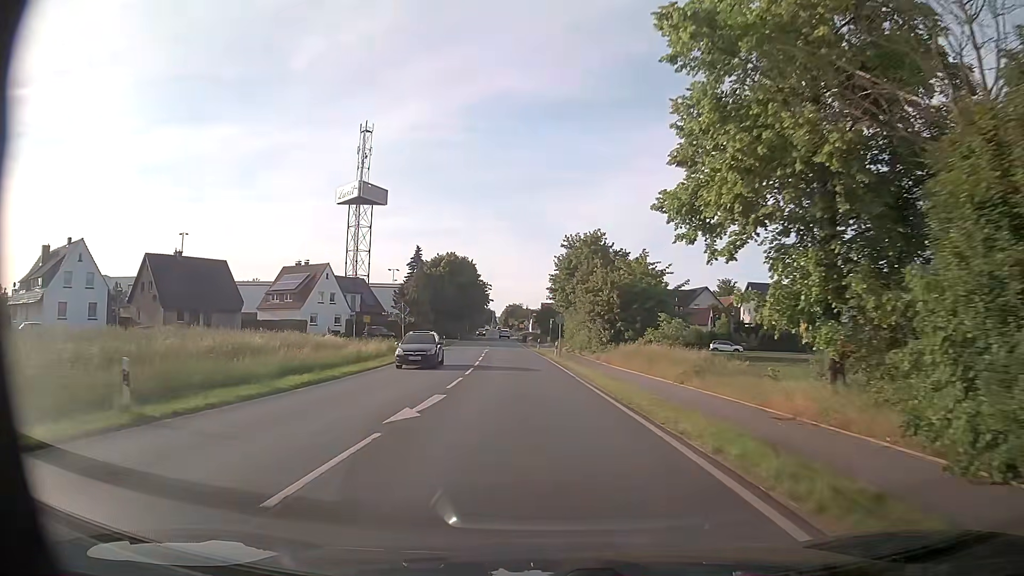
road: secondary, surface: asphalt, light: Day
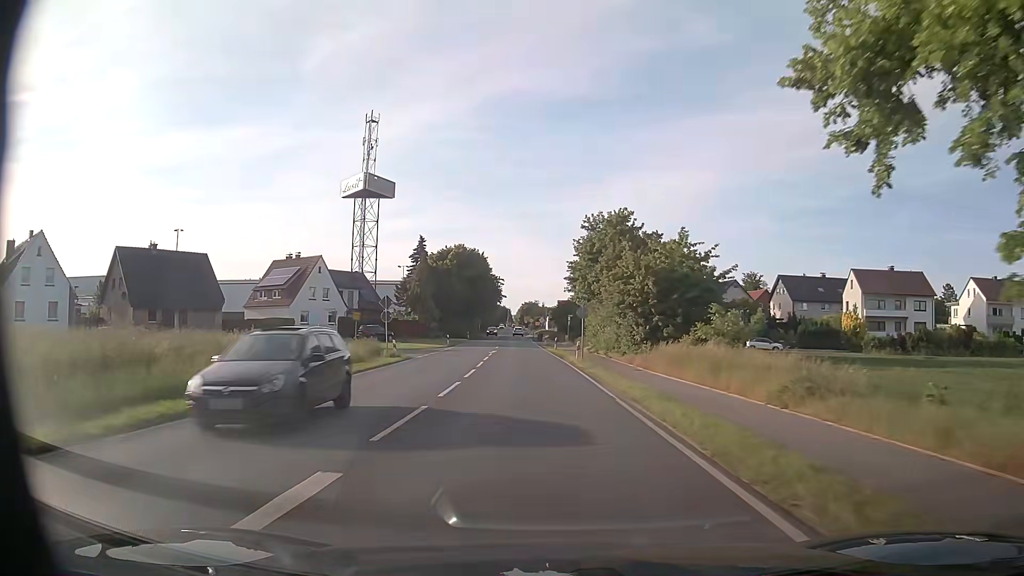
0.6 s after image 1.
(-0.1, +8.8) m; -1°
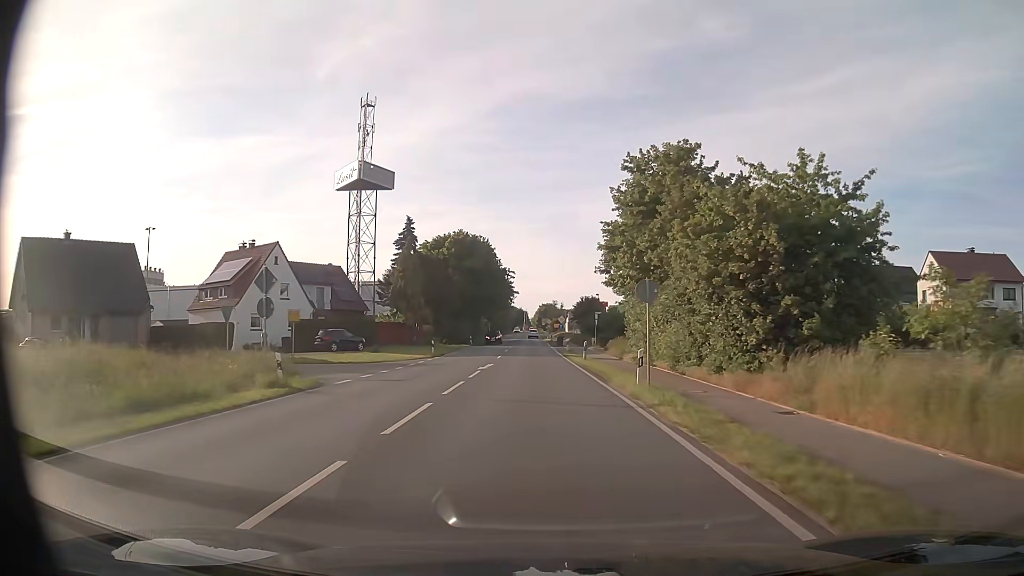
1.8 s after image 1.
(-0.3, +17.5) m; -2°
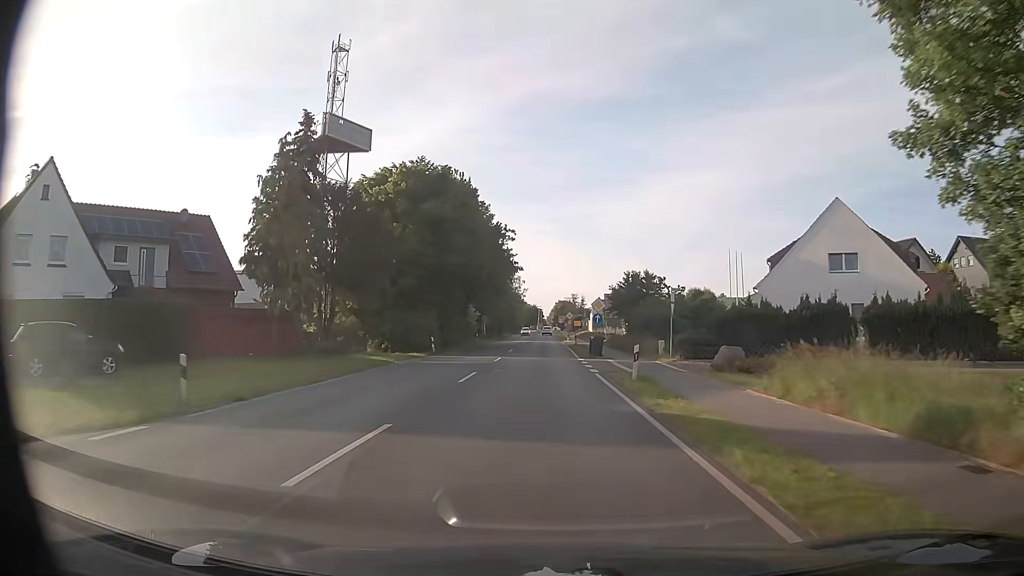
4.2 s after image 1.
(-0.5, +33.4) m; -2°
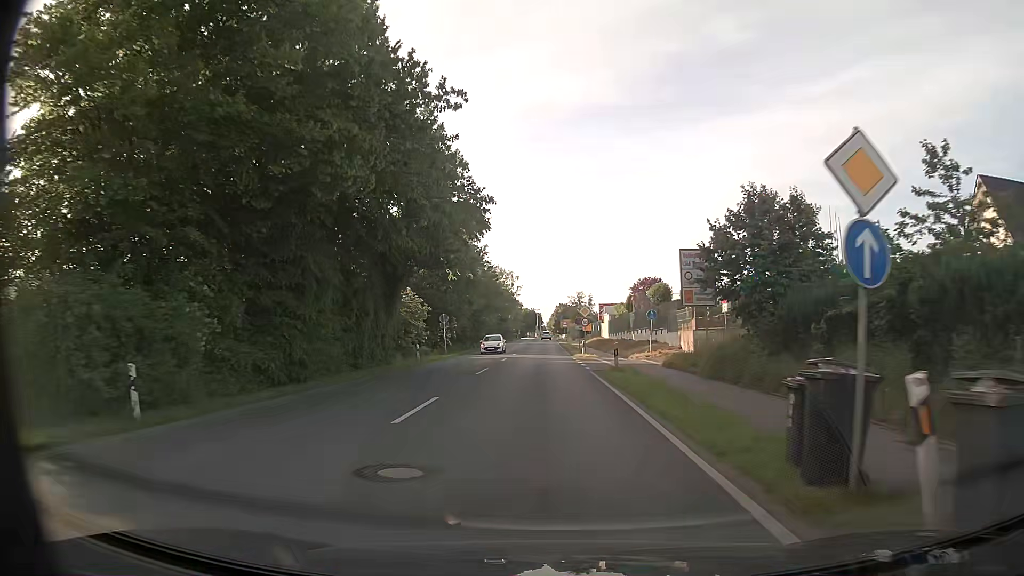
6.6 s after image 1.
(+0.1, +31.5) m; 0°
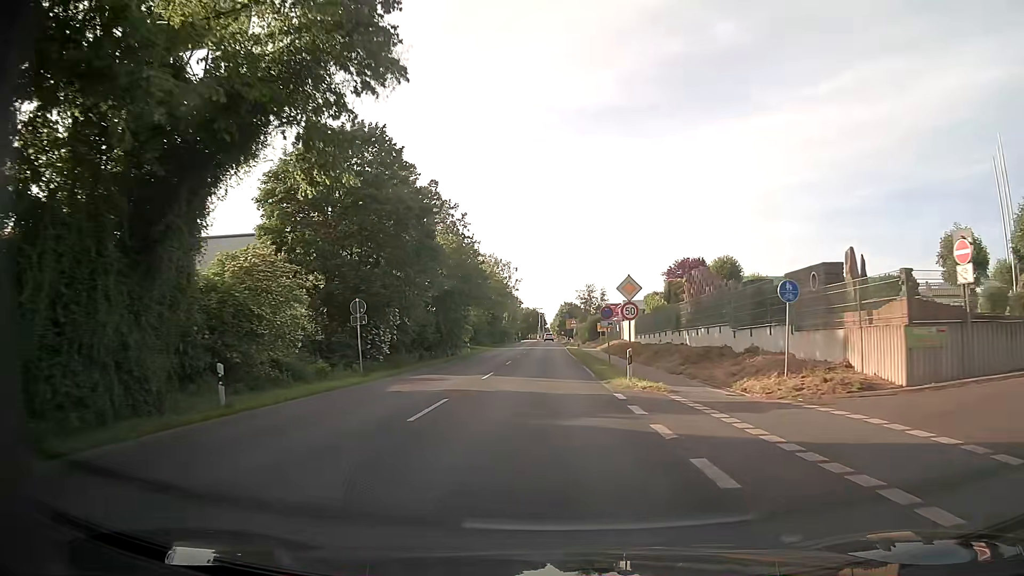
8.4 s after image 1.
(0.0, +23.3) m; 0°
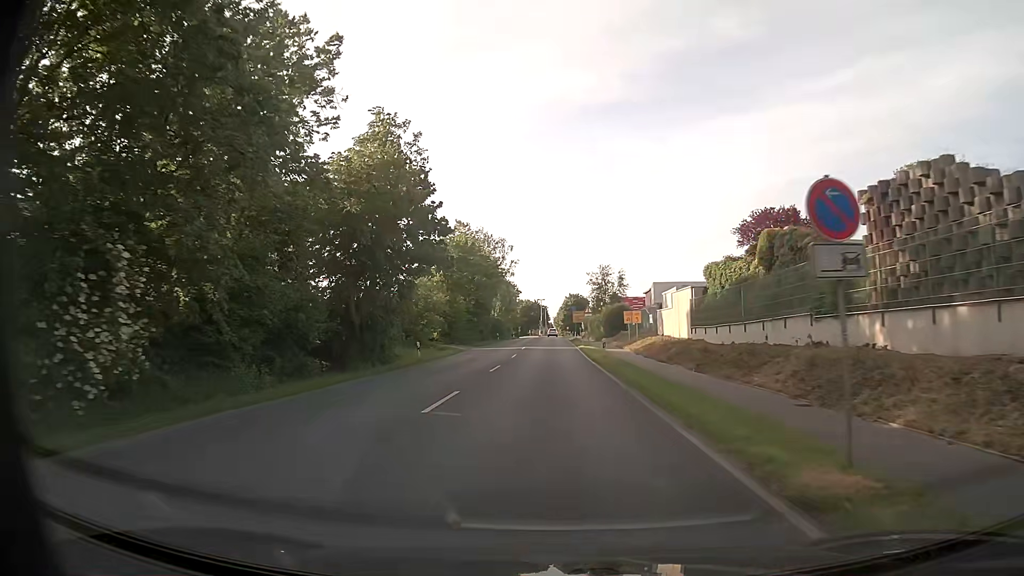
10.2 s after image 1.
(0.0, +23.9) m; 0°
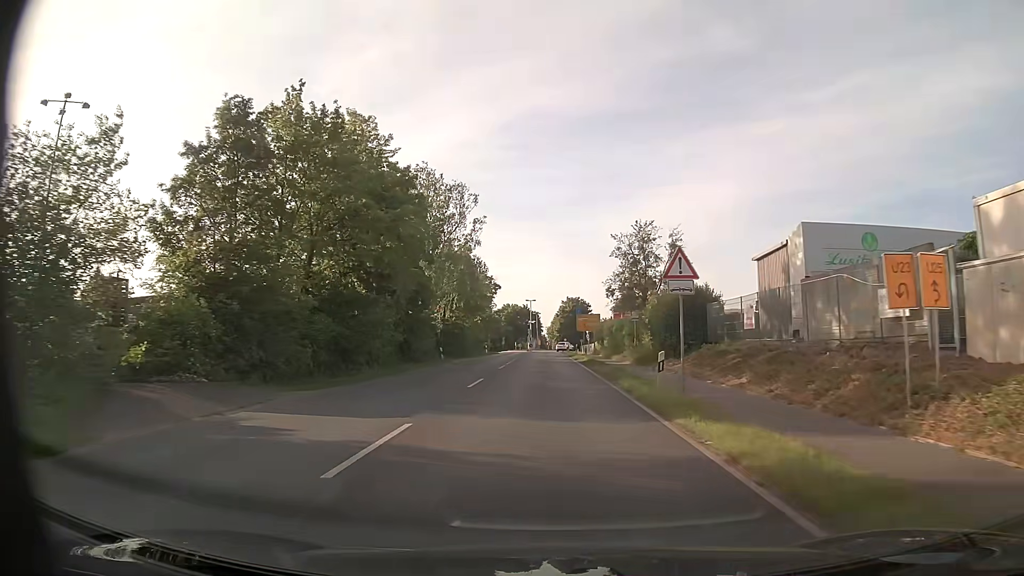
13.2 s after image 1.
(+0.1, +41.1) m; +1°
(0, +10) (0, +20) (0, +30) (0, +40) (-1, +50) (-1, +60) (-1, +70) (-1, +80) (0, +90) (0, +100) m
